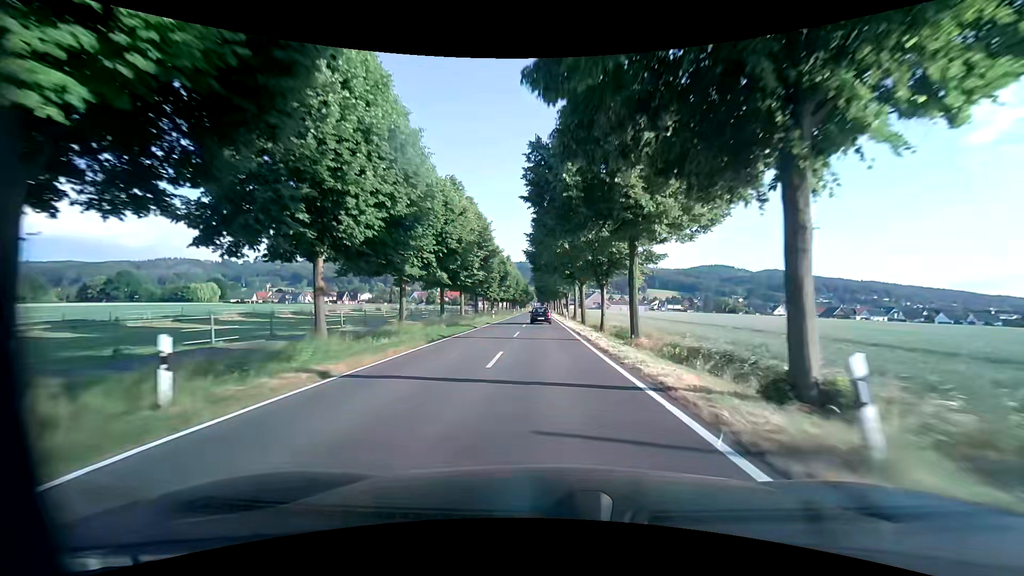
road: tertiary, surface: asphalt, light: Day
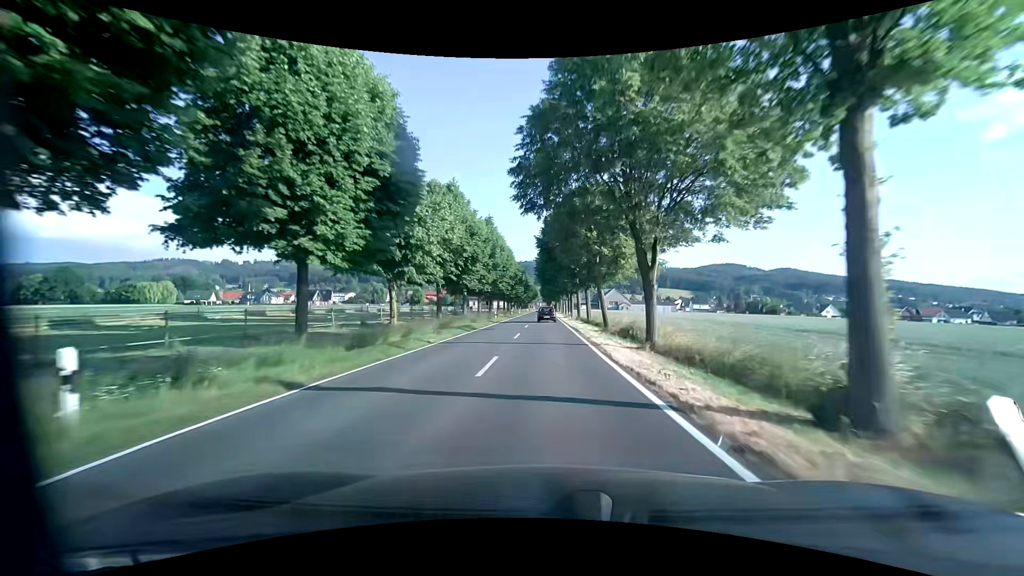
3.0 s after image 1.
(-0.5, +49.6) m; -1°
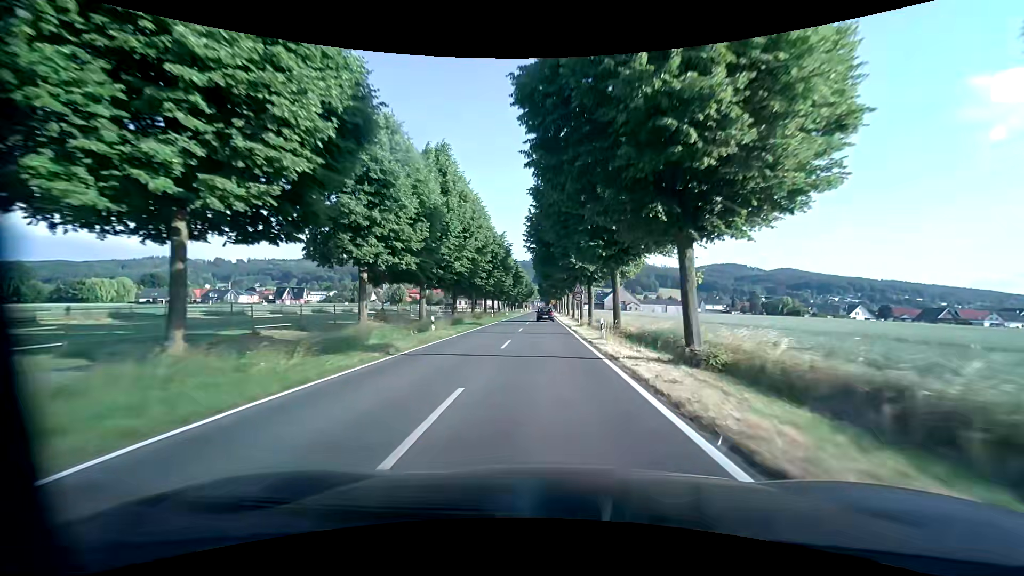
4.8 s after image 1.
(+0.2, +29.5) m; 0°
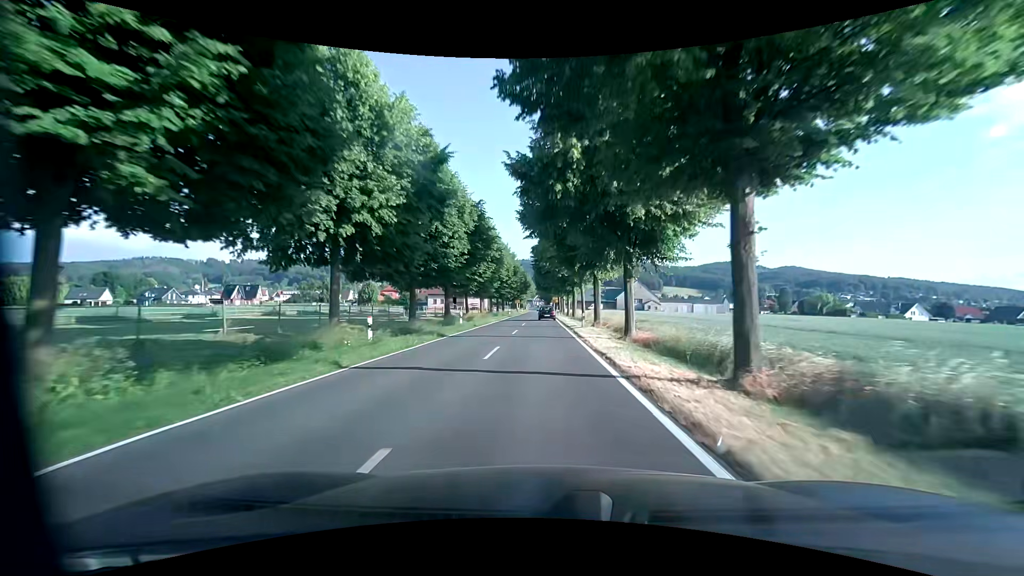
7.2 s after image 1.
(+0.1, +39.7) m; 0°
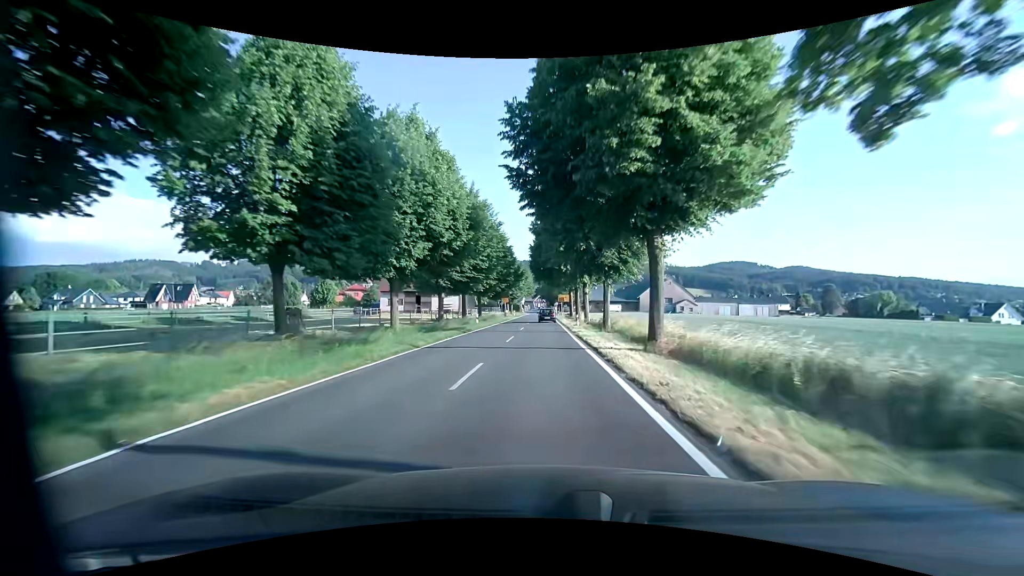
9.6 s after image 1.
(+0.1, +40.7) m; 0°
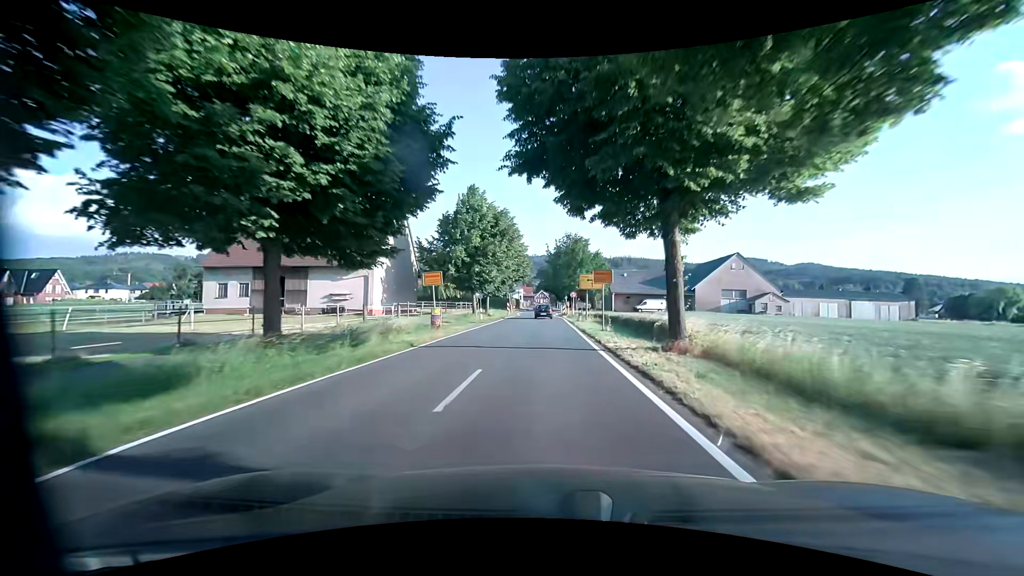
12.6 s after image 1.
(0.0, +49.9) m; -1°
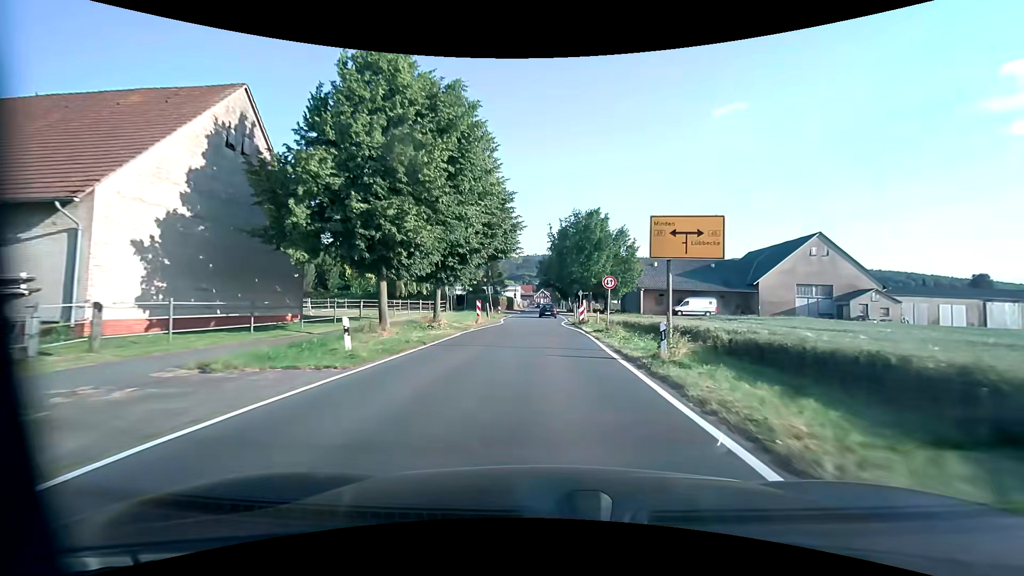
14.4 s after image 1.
(+0.2, +27.0) m; 0°
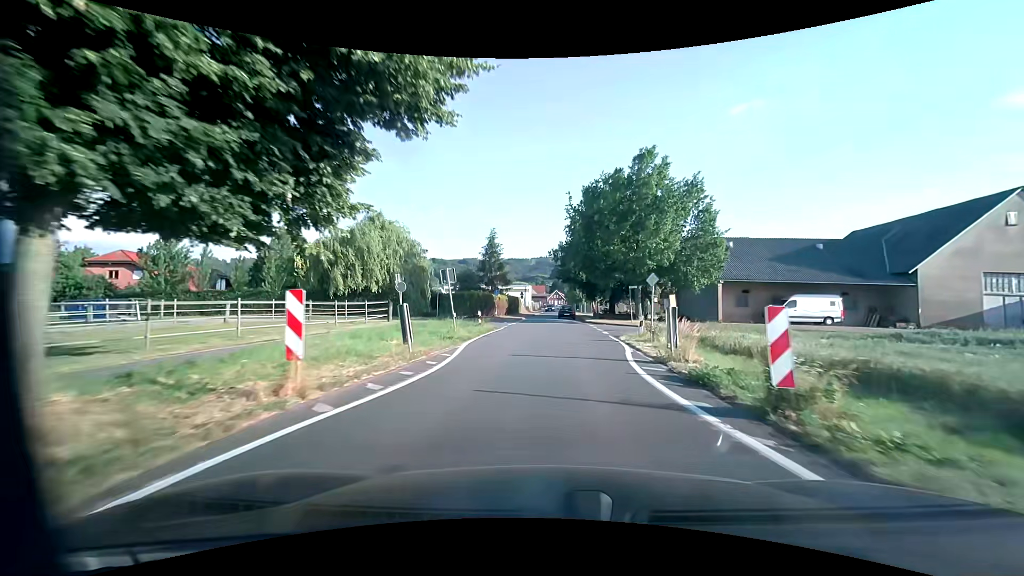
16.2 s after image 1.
(-0.3, +24.7) m; -1°
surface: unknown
(0, +10) (0, +20) (+1, +30) (+1, +40) (+2, +50) (+2, +60) (+3, +70) (+3, +80) (+3, +90) (+3, +100) m
